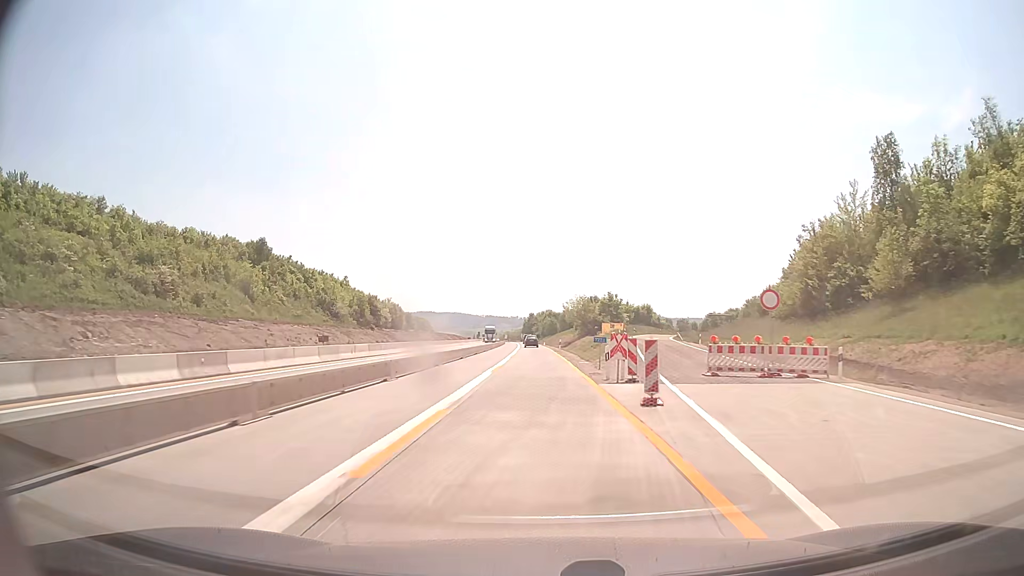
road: motorway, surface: concrete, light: Day
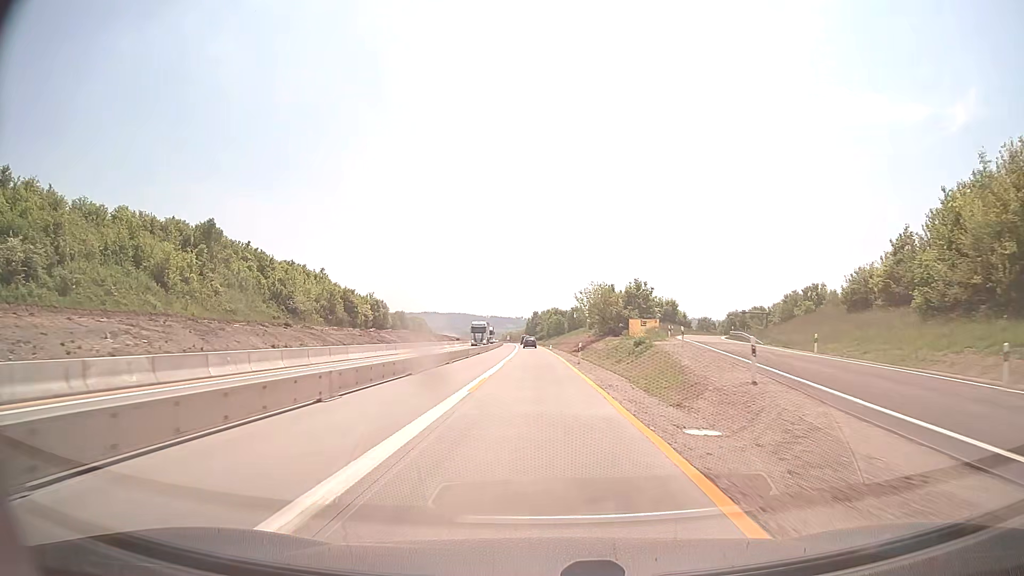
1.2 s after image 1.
(-0.1, +26.2) m; 0°
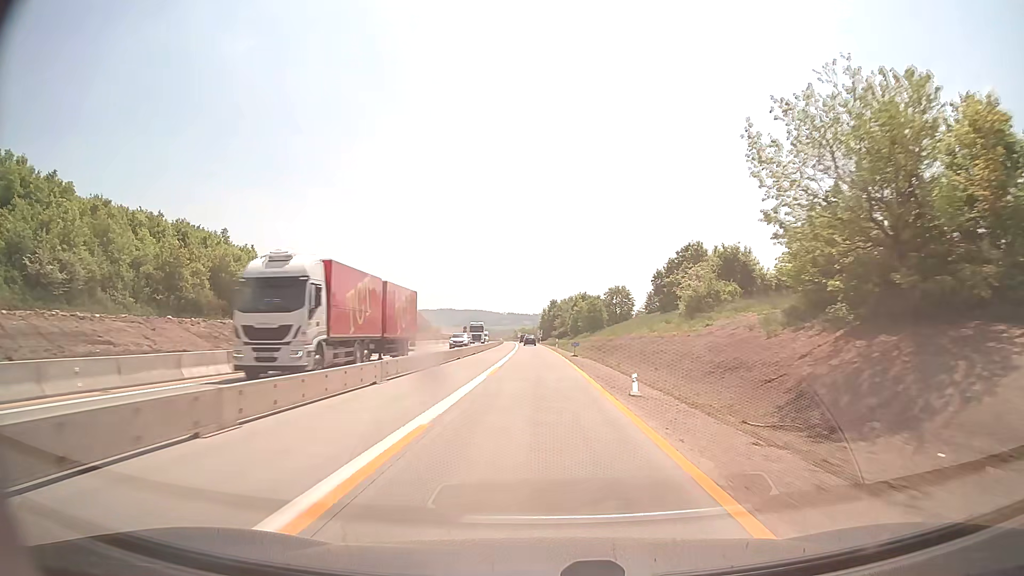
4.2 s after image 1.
(-0.9, +65.4) m; -2°
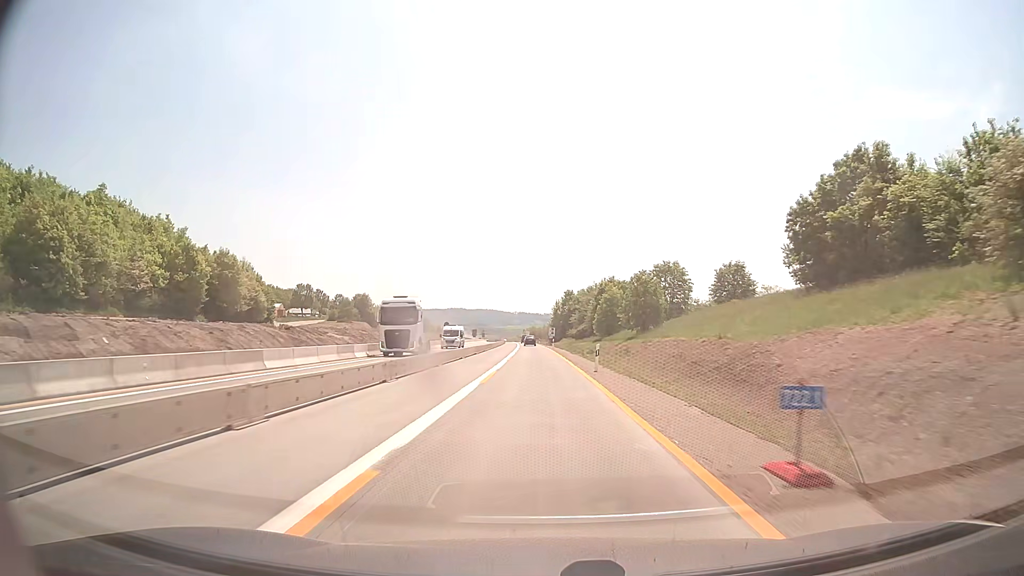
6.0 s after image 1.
(-0.3, +39.3) m; -1°
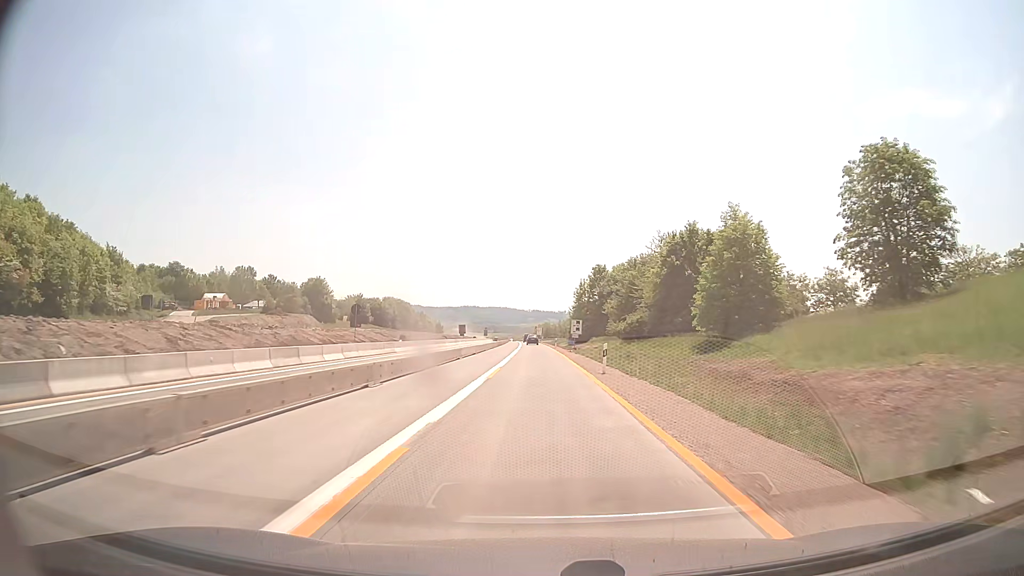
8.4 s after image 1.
(-0.5, +52.3) m; -1°
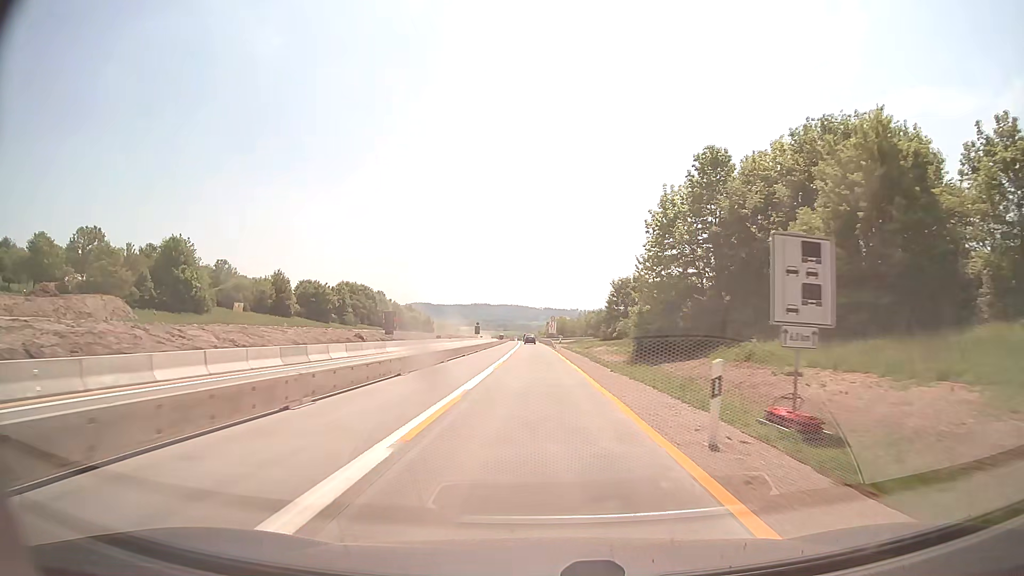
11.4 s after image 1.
(-0.7, +65.4) m; -1°
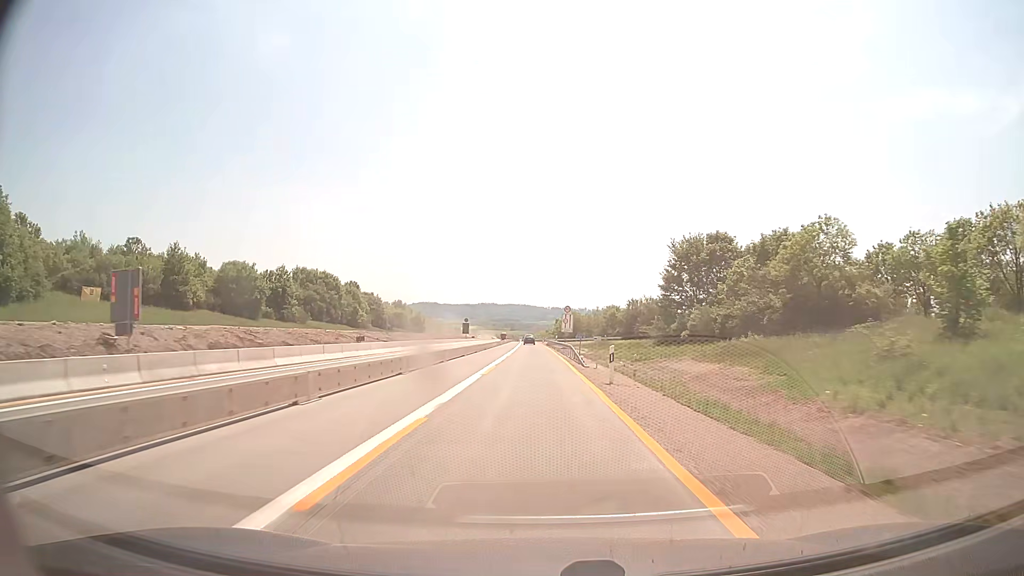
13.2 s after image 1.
(-0.2, +39.2) m; 0°
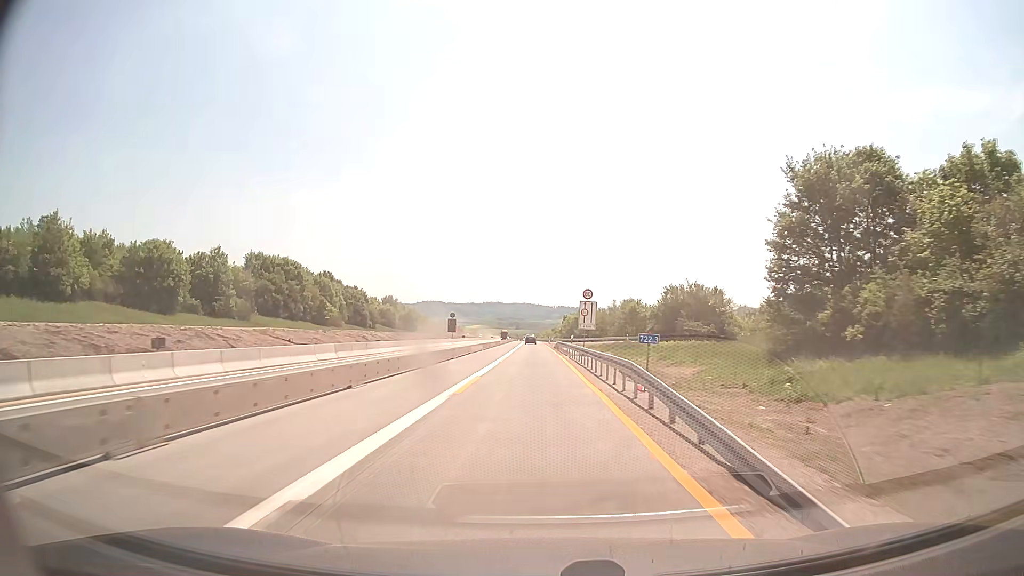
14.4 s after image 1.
(-0.2, +26.2) m; -1°
(0, +10) (0, +20) (0, +30) (0, +40) (0, +50) (-1, +60) (-1, +70) (-1, +80) (-1, +90) (-1, +100) m
